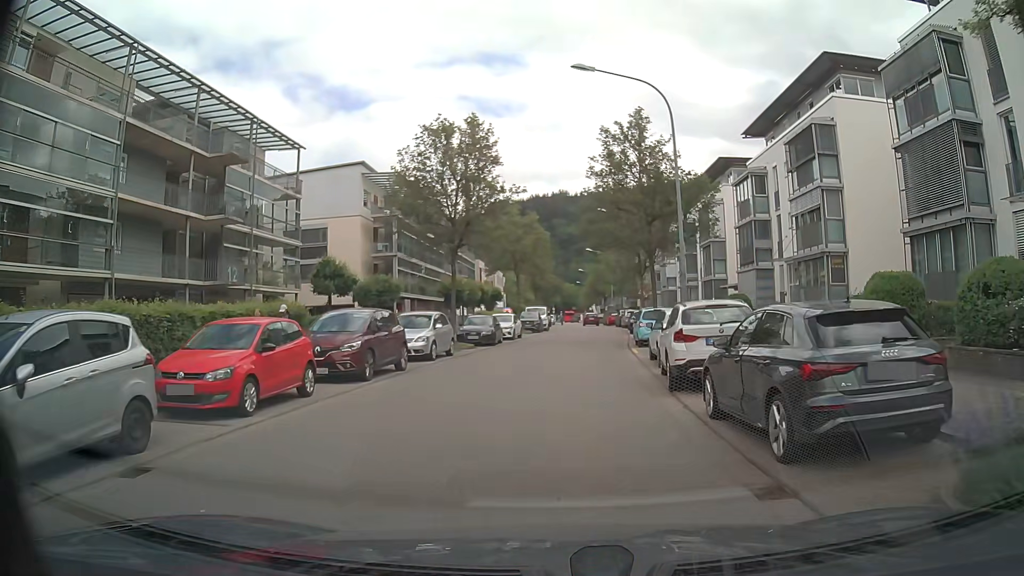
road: unclassified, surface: asphalt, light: Day
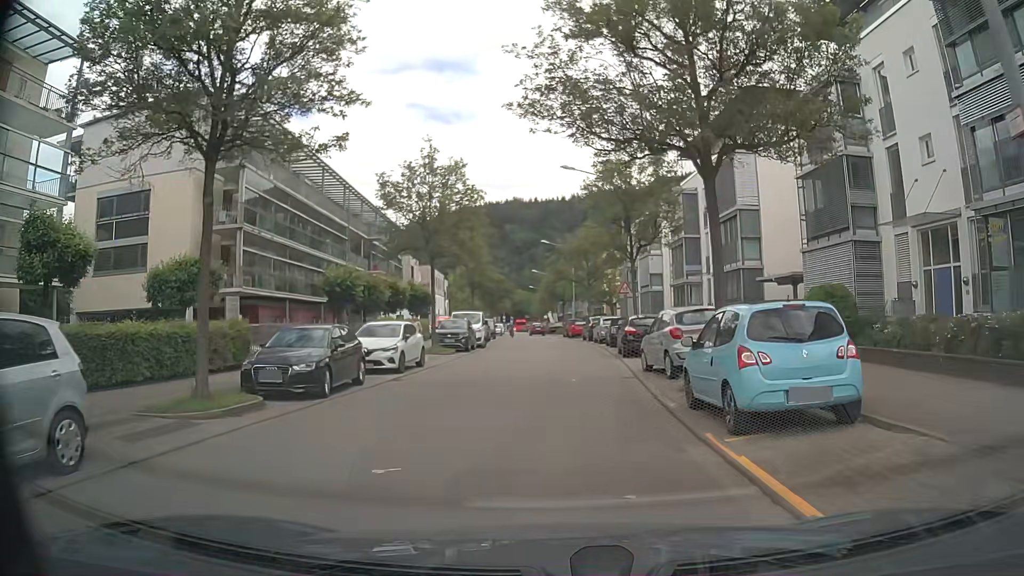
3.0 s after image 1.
(+0.7, +18.4) m; +4°
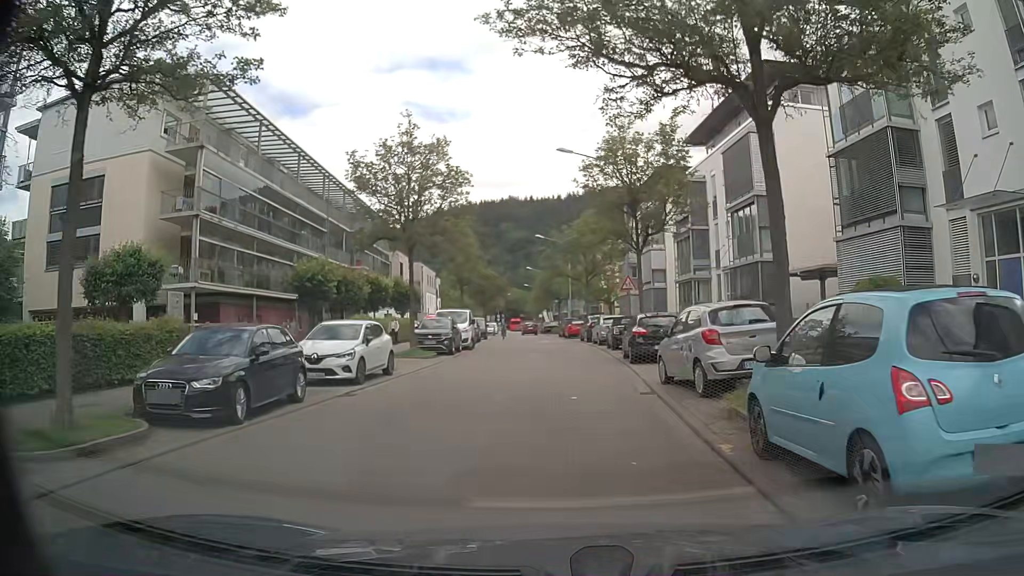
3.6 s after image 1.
(0.0, +3.6) m; 0°
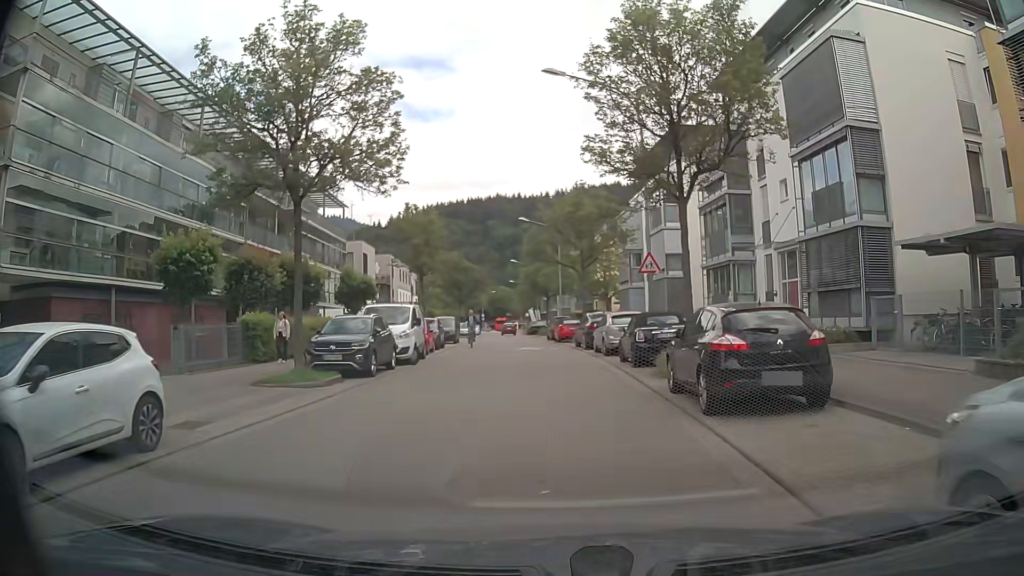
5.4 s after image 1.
(+0.1, +10.9) m; -1°
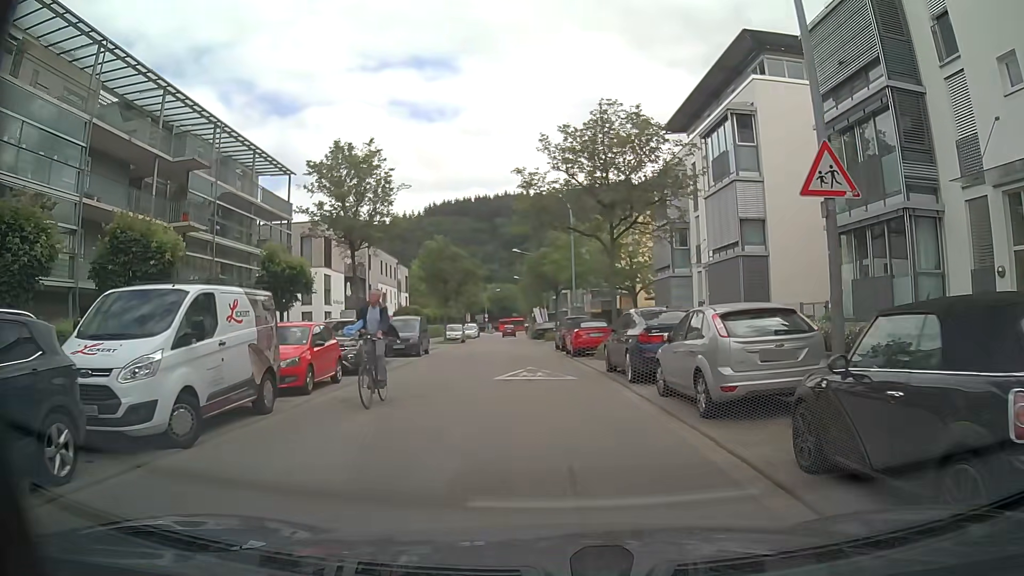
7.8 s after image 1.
(+0.5, +14.4) m; +1°
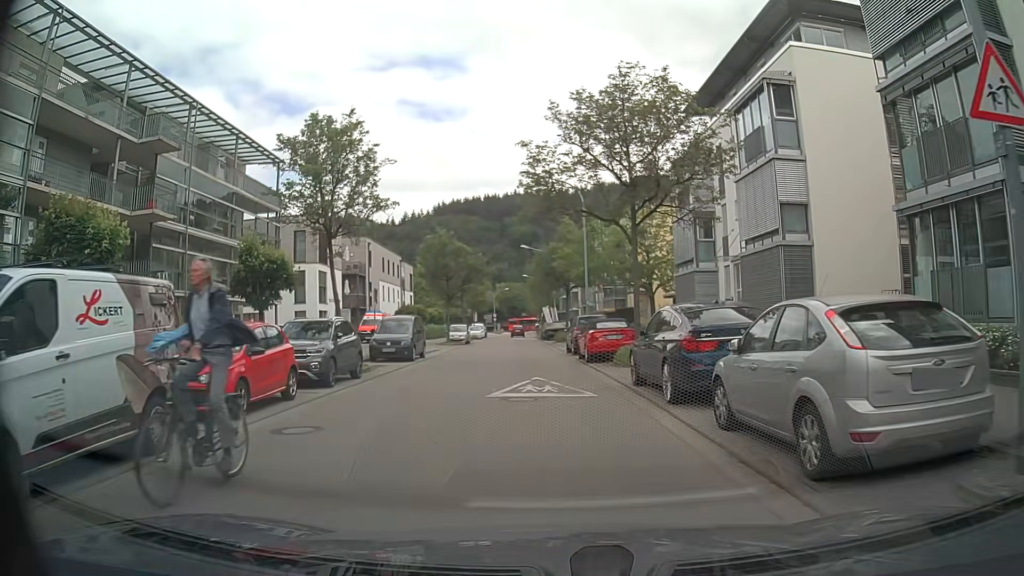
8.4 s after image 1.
(0.0, +3.6) m; -2°
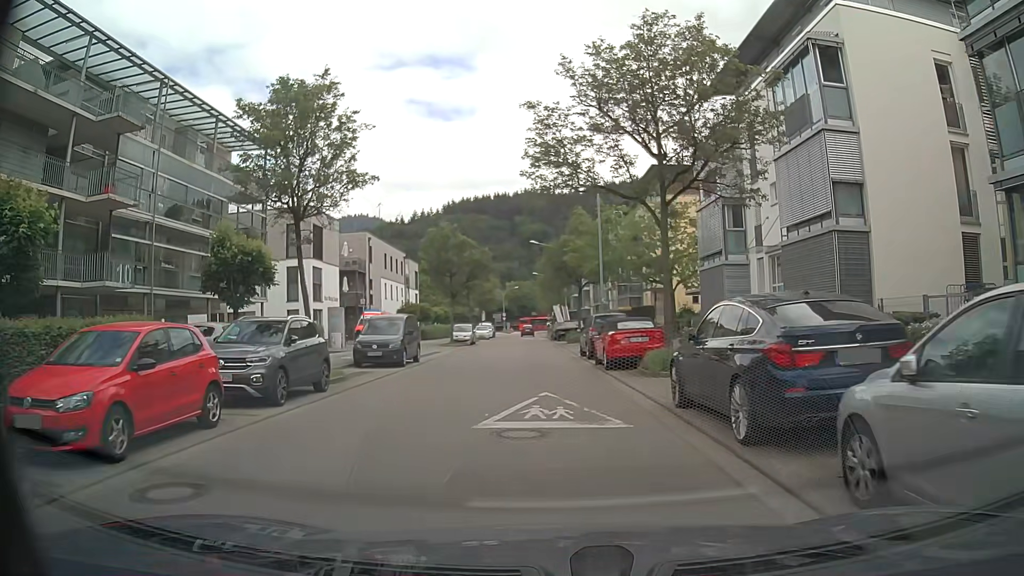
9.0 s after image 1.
(0.0, +3.6) m; 0°
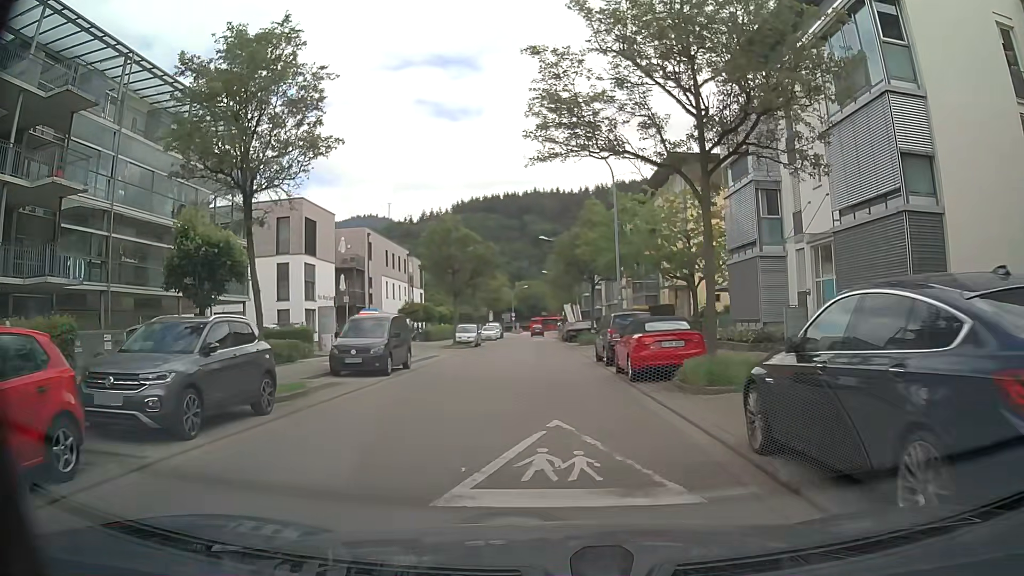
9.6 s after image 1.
(0.0, +3.5) m; 0°
